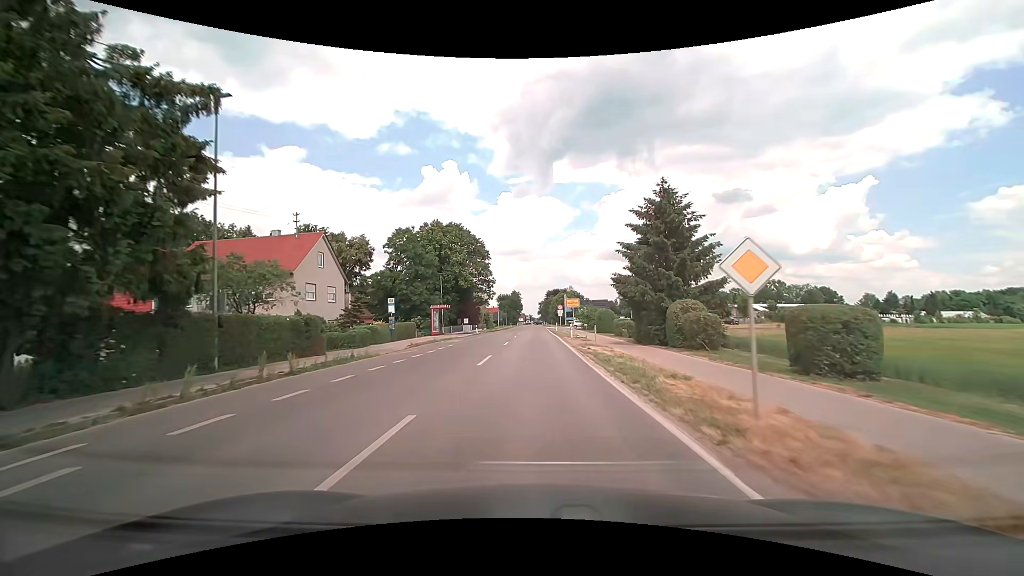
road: tertiary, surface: asphalt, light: Day
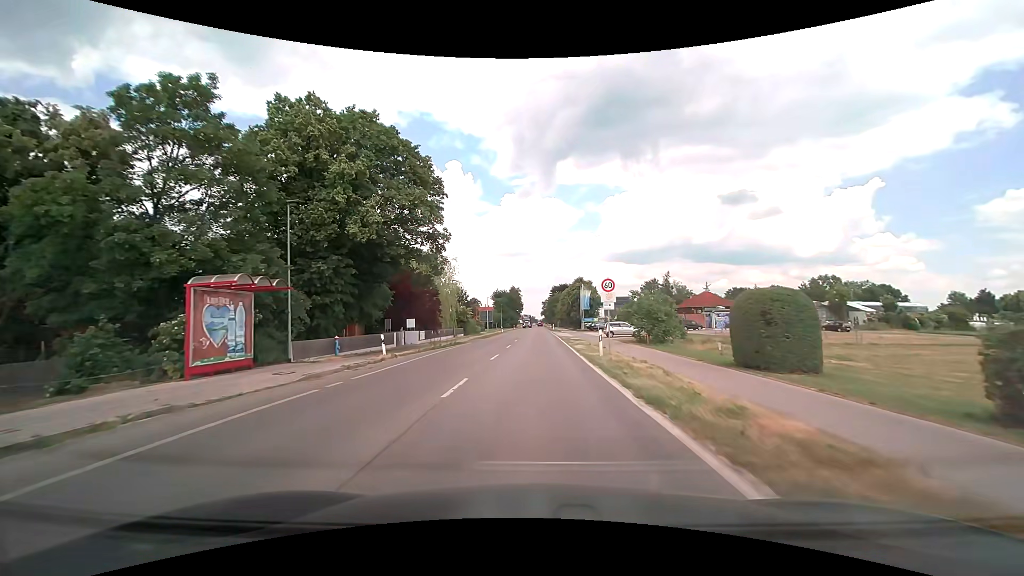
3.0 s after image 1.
(+0.1, +40.2) m; 0°
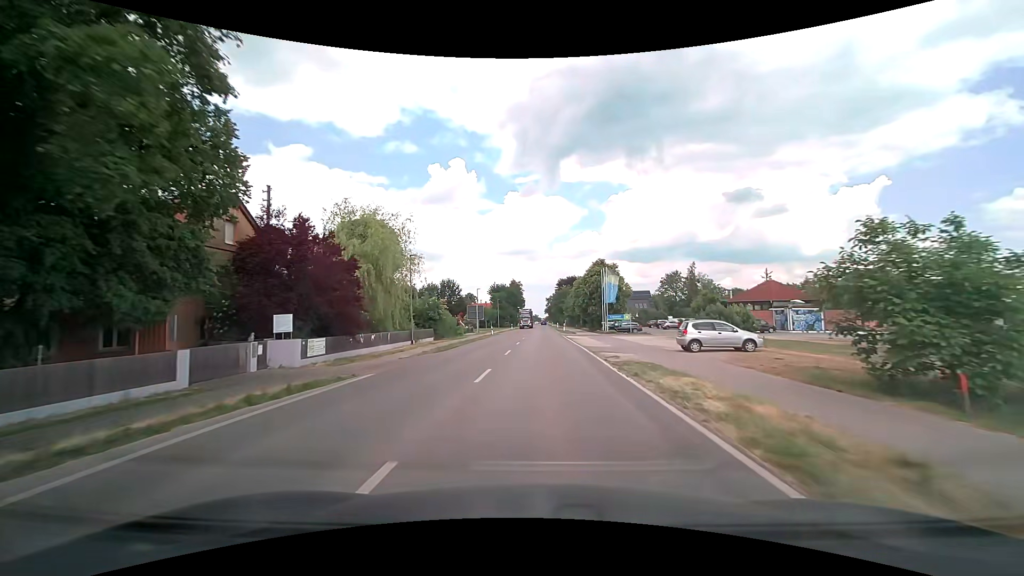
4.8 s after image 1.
(-0.2, +25.1) m; -1°
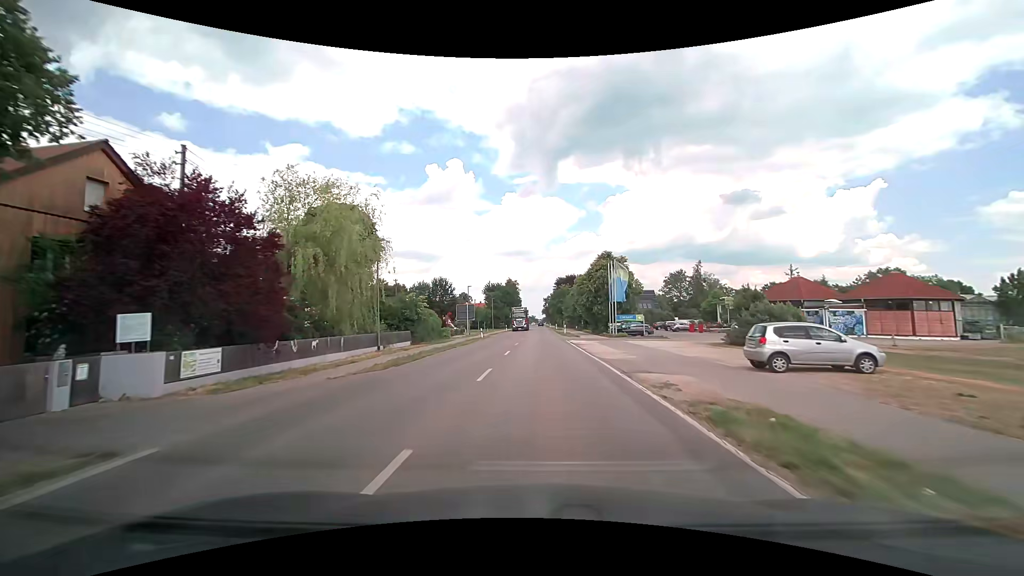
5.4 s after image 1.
(+0.1, +8.5) m; +1°
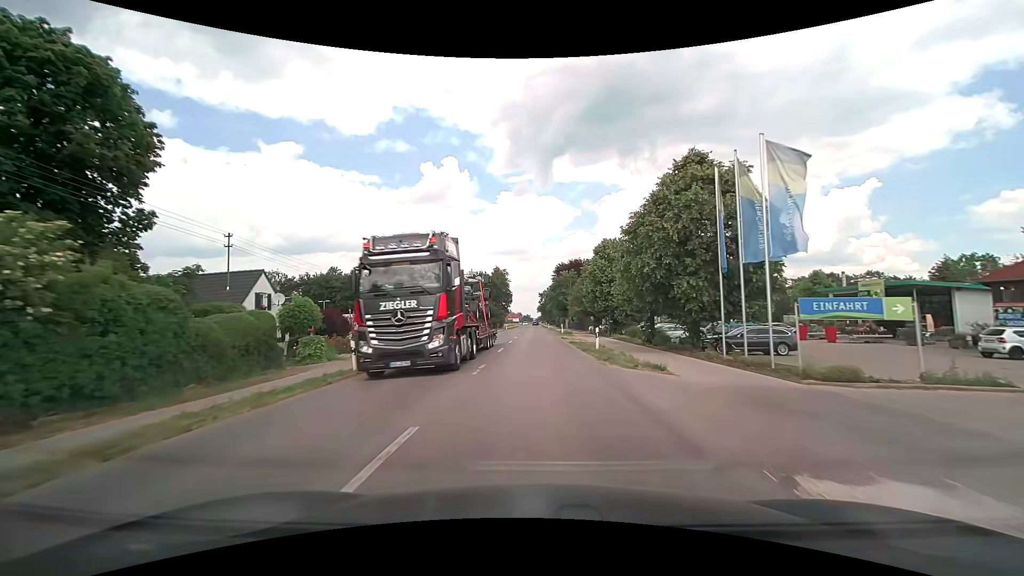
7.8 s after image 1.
(+0.1, +34.9) m; 0°
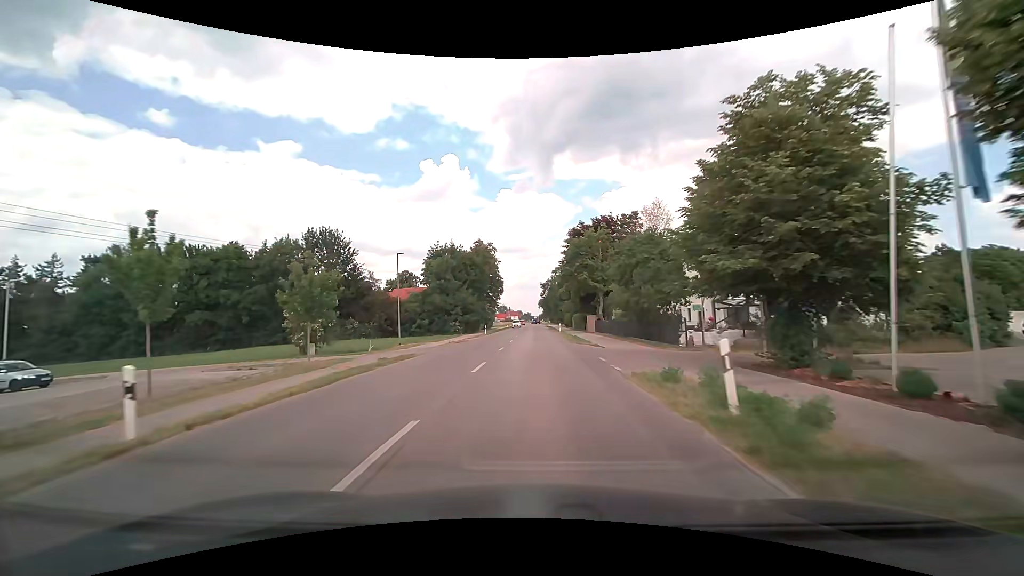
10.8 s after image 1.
(0.0, +44.6) m; 0°
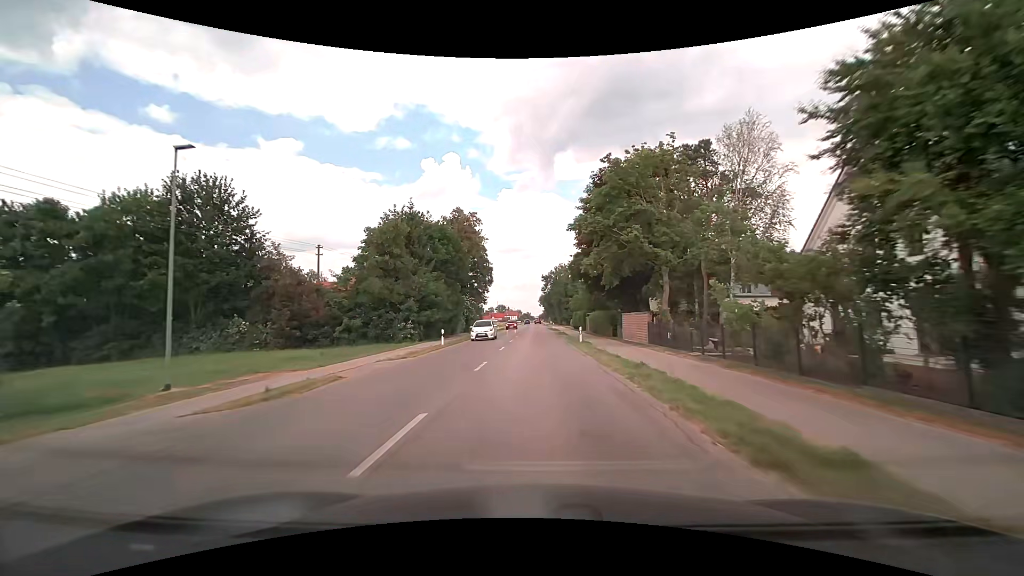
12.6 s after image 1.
(+0.1, +26.4) m; 0°
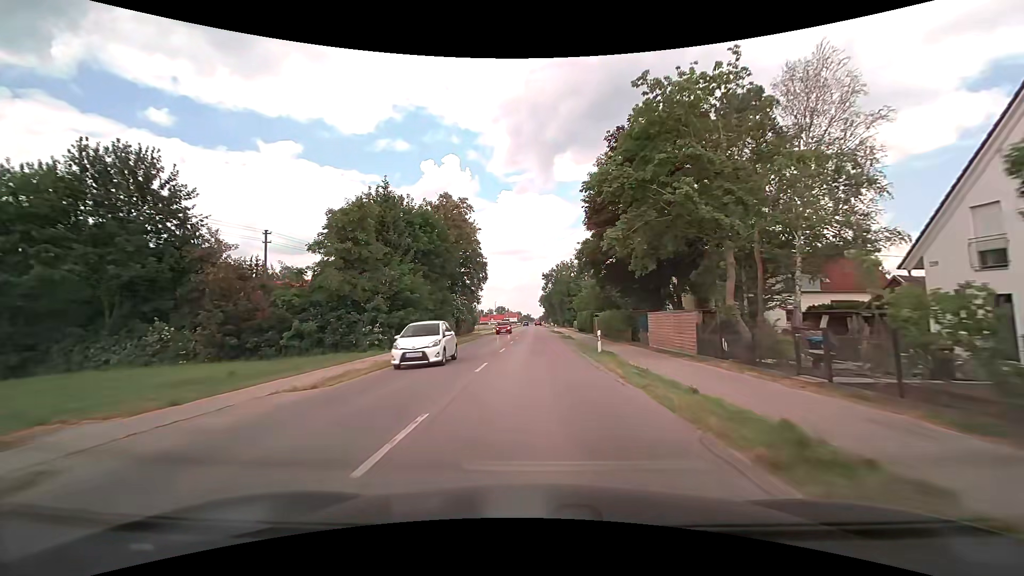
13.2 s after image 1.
(0.0, +8.9) m; 0°
(0, +10) (0, +20) (0, +30) (0, +40) (0, +50) (0, +60) (0, +70) (0, +80) (0, +90) (0, +100) m
